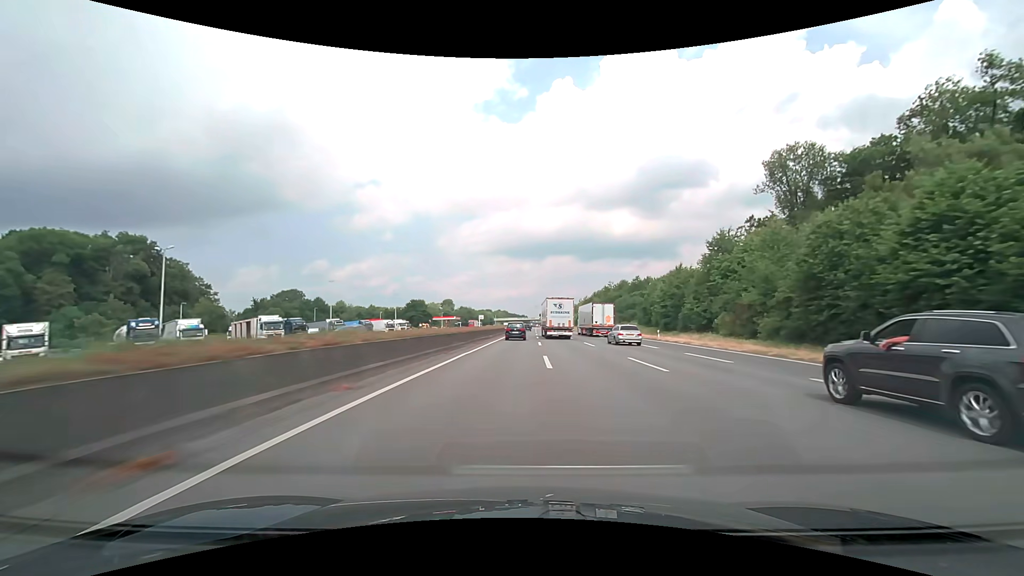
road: motorway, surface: asphalt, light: Day
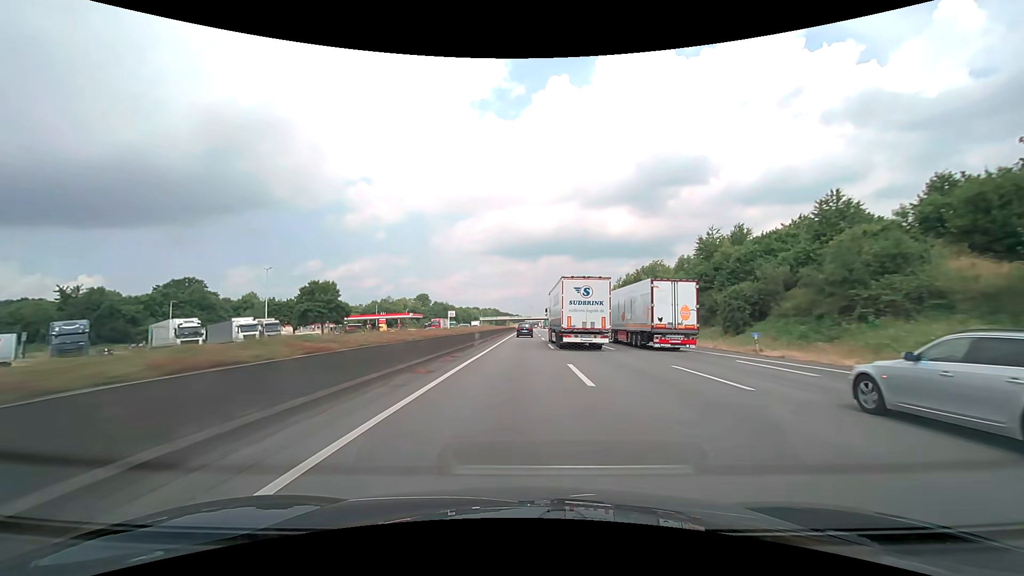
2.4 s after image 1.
(+0.5, +76.5) m; +1°
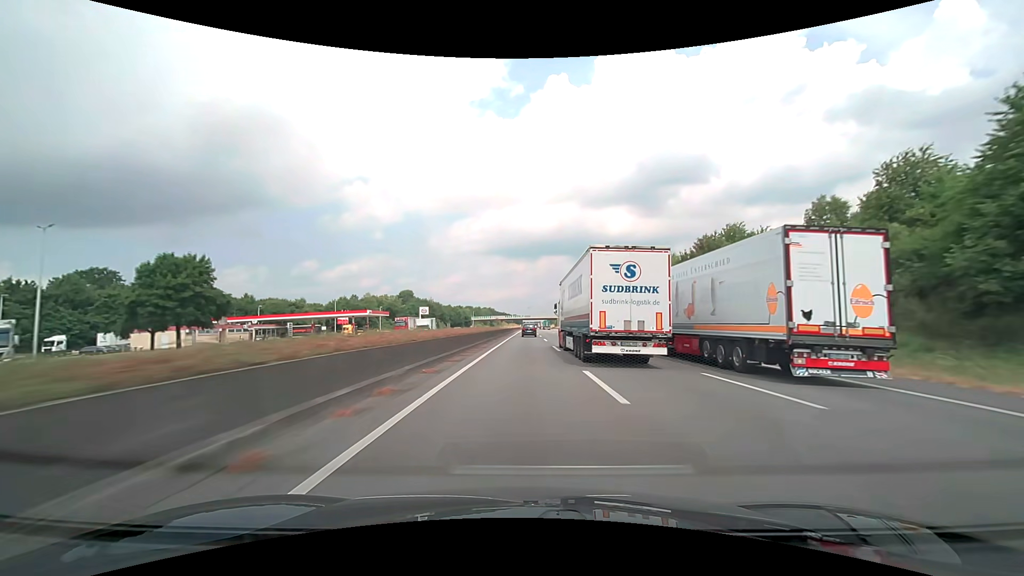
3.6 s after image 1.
(0.0, +38.1) m; 0°
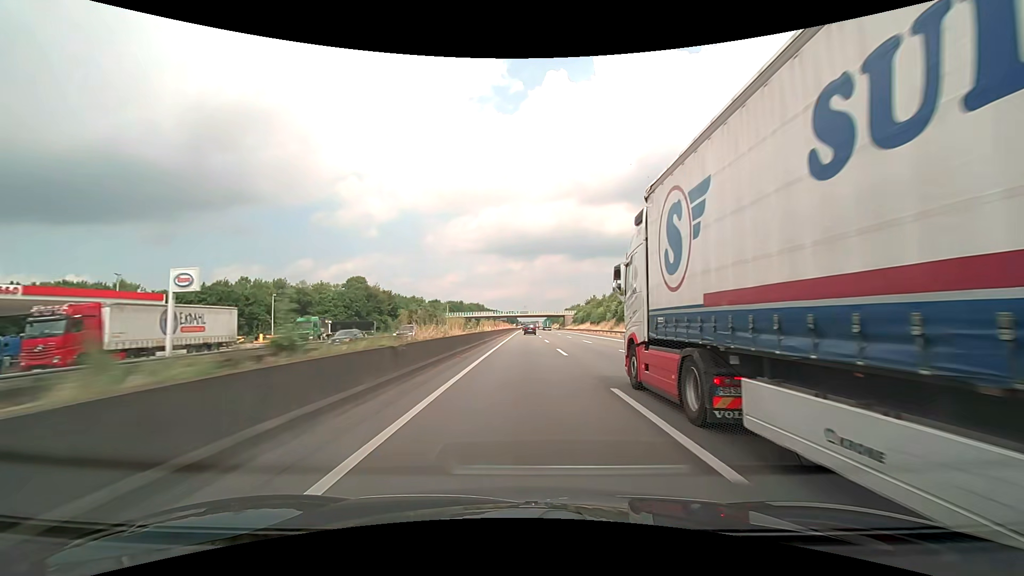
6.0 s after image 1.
(+0.4, +76.1) m; 0°
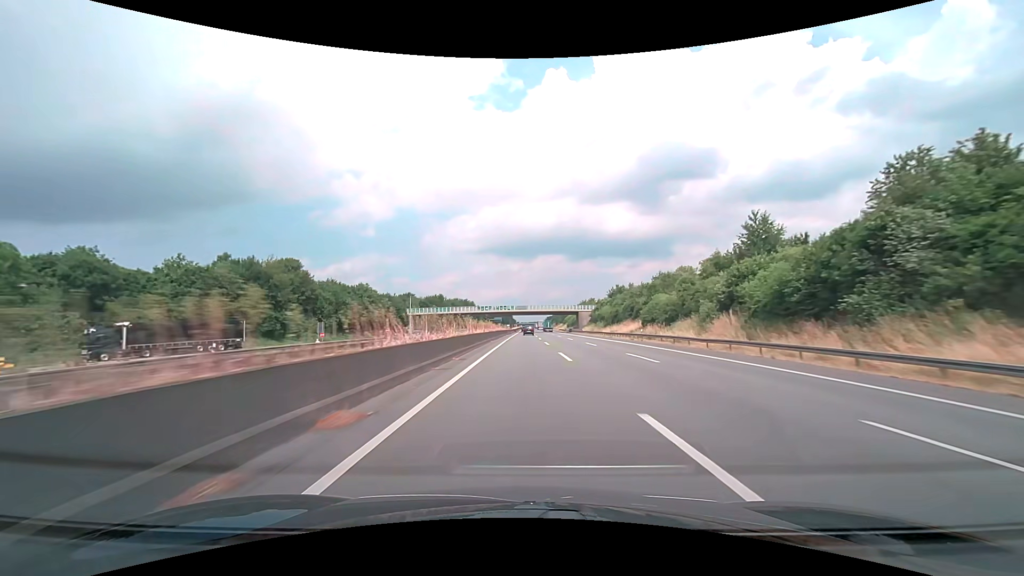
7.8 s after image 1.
(+0.1, +57.0) m; 0°
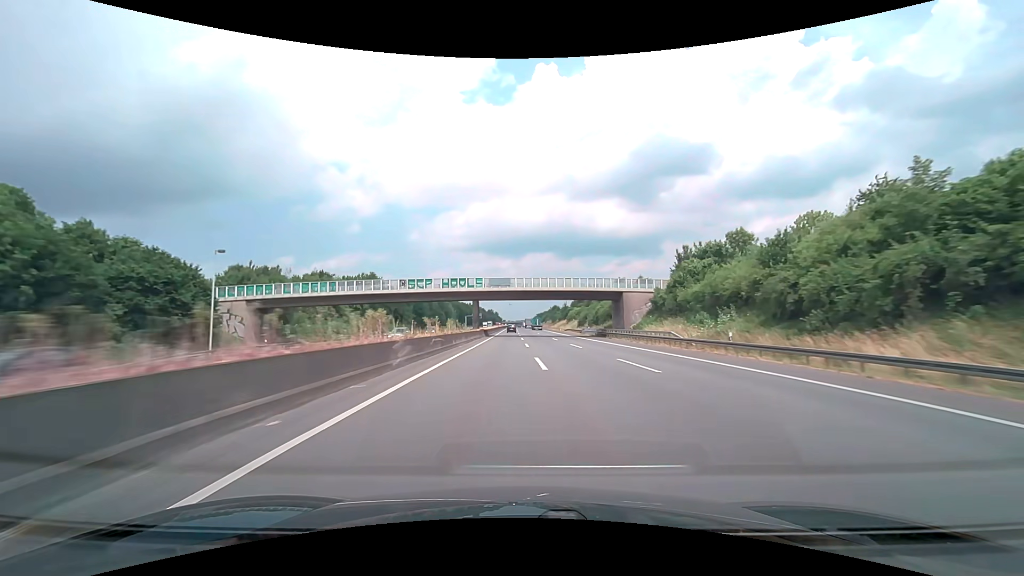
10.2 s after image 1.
(+0.9, +76.1) m; +1°
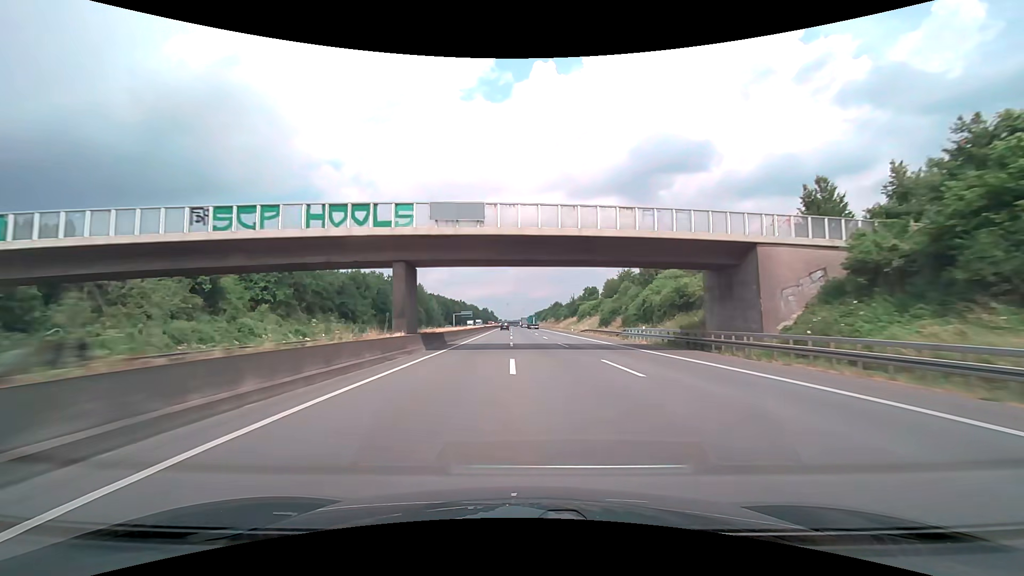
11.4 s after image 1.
(+0.1, +38.1) m; 0°
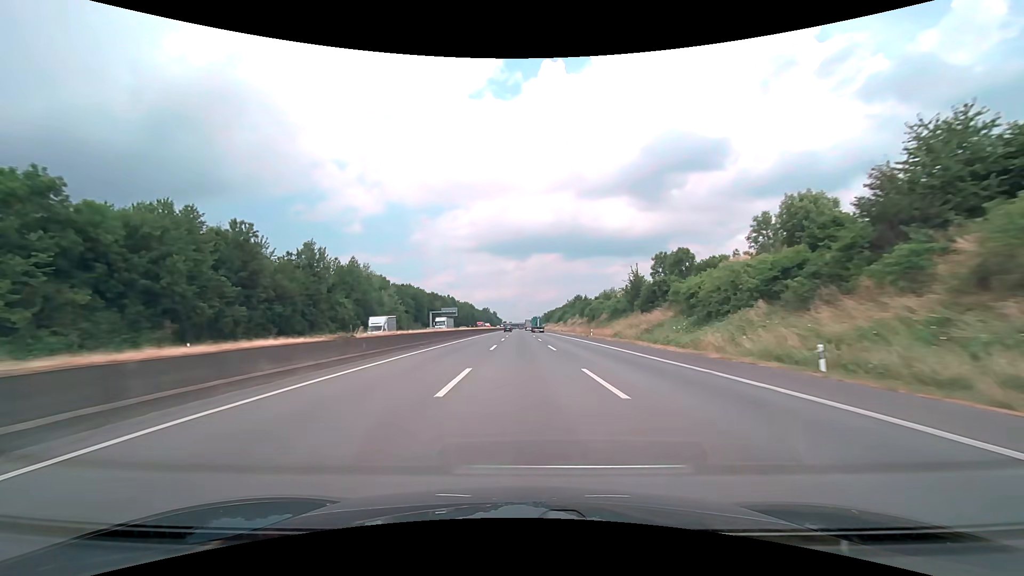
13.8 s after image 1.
(-0.5, +76.1) m; -1°
(0, +10) (0, +20) (0, +30) (0, +40) (0, +50) (0, +60) (0, +70) (0, +80) (-1, +90) (-1, +100) m
